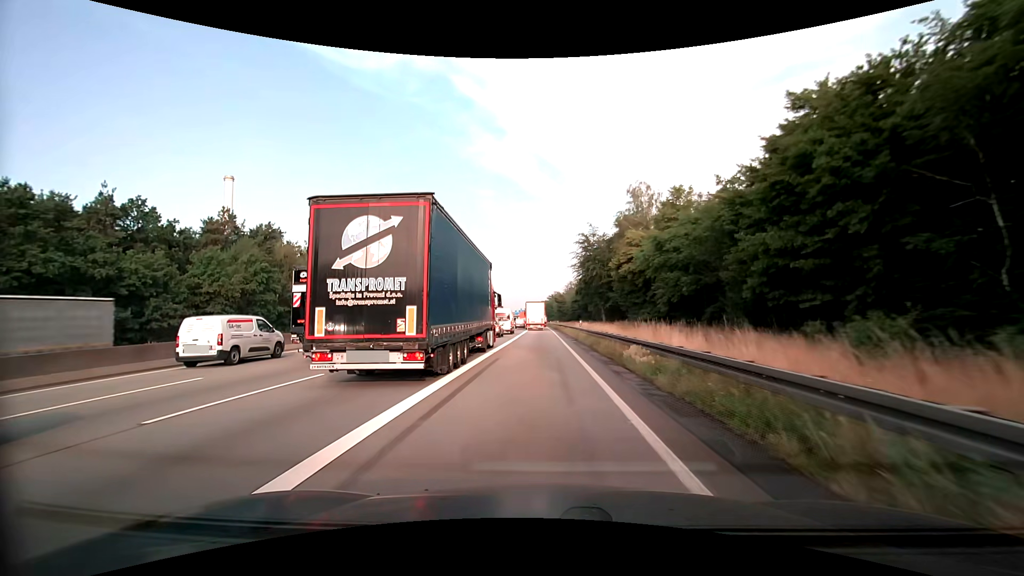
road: motorway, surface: asphalt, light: Day
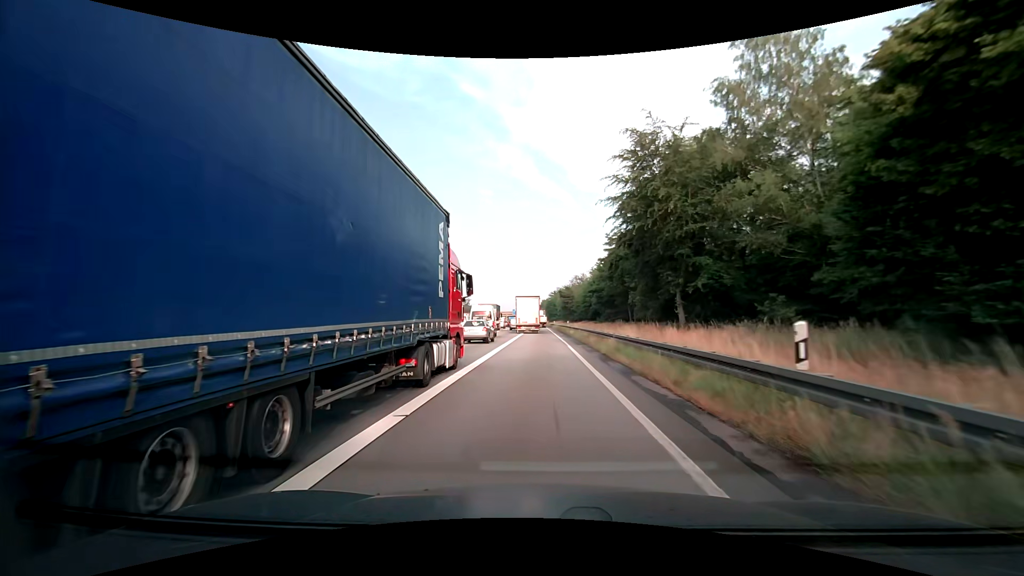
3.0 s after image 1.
(0.0, +33.9) m; 0°
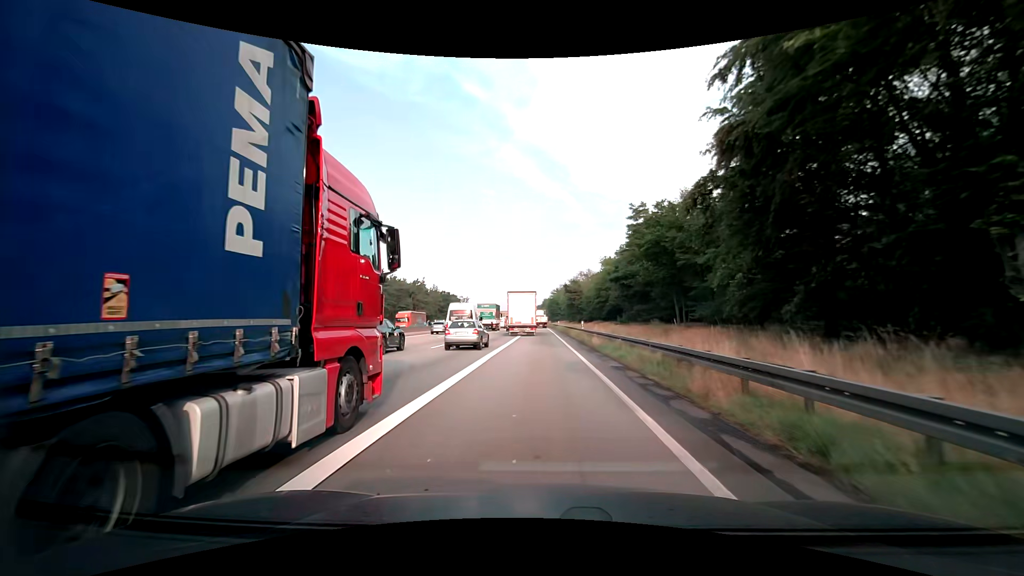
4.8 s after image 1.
(-0.1, +19.5) m; 0°
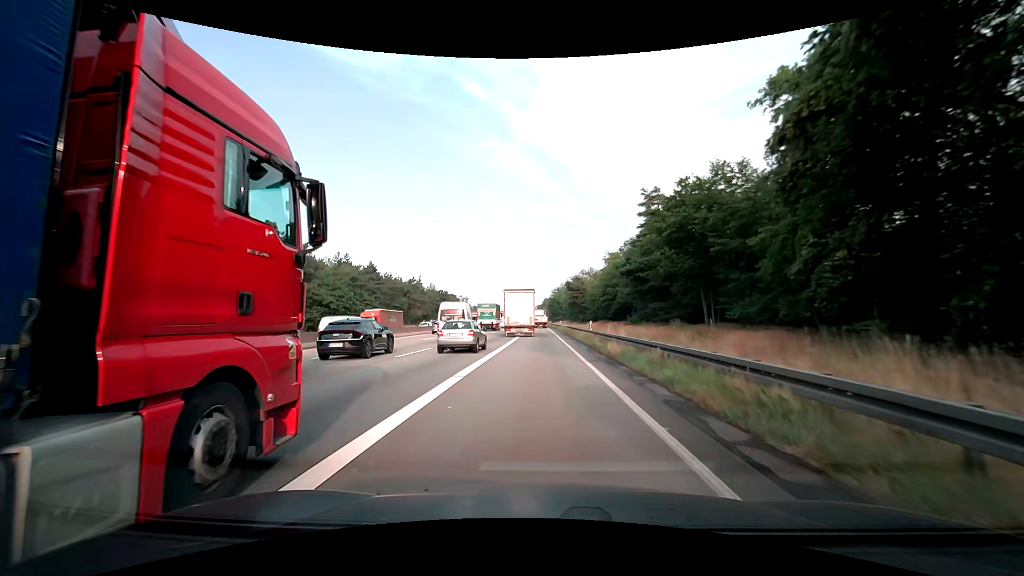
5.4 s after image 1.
(0.0, +6.4) m; 0°
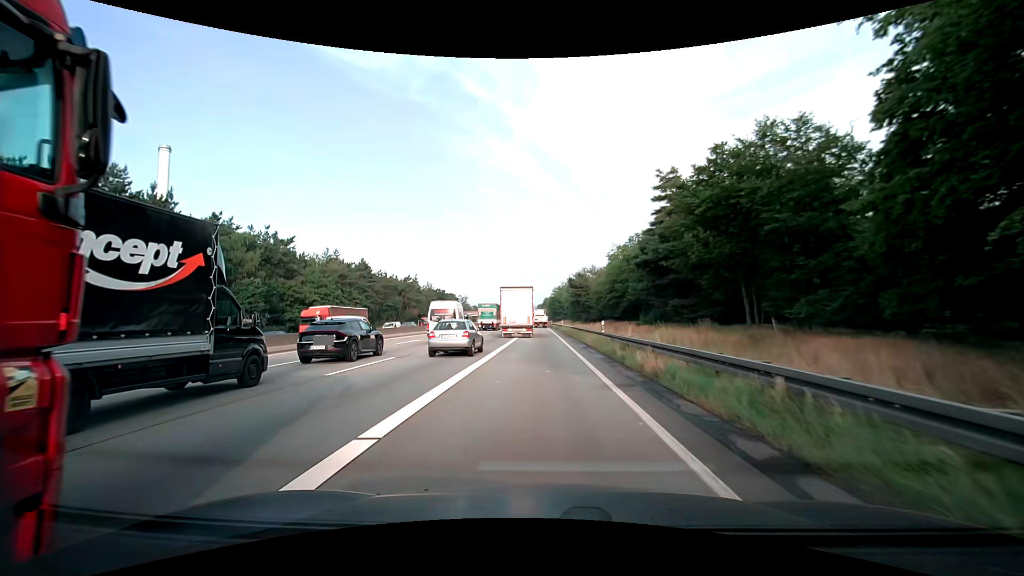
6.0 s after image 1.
(0.0, +6.3) m; -1°
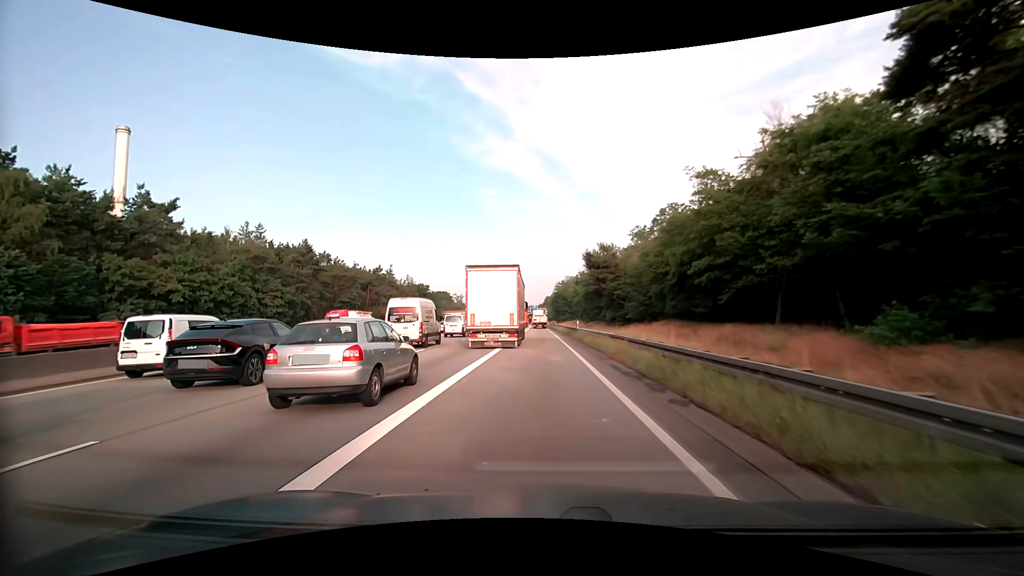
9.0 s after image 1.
(0.0, +31.3) m; 0°
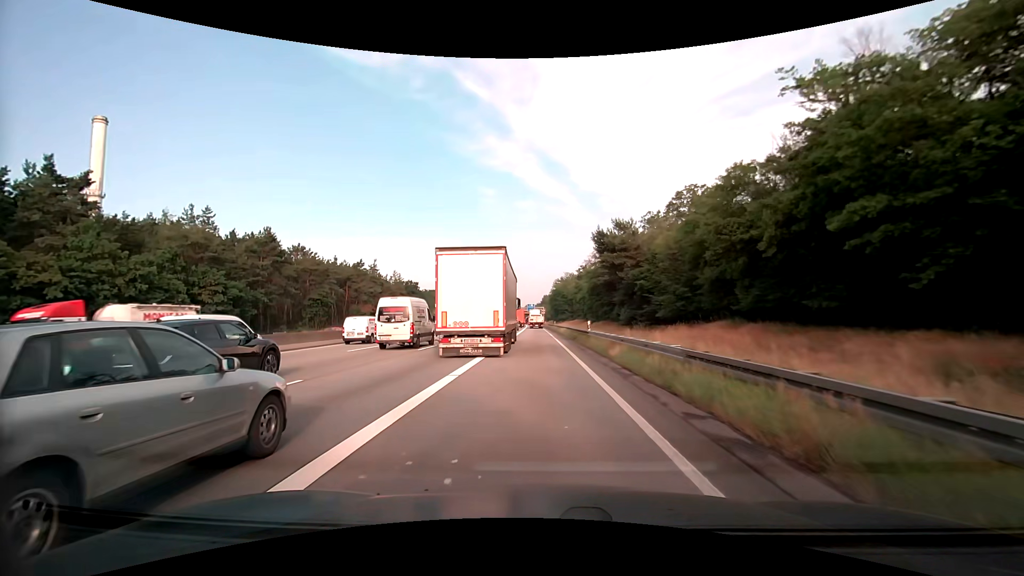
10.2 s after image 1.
(0.0, +12.3) m; 0°
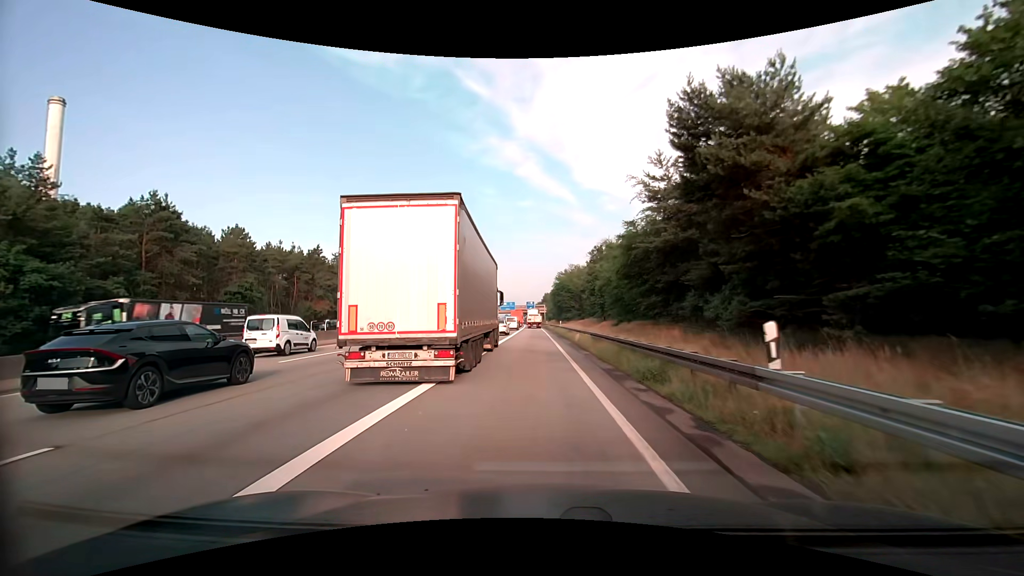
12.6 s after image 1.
(+0.1, +24.2) m; 0°
(0, +10) (0, +20) (0, +30) (0, +40) (0, +50) (0, +60) (0, +70) (0, +80) (0, +90) (-1, +100) m
